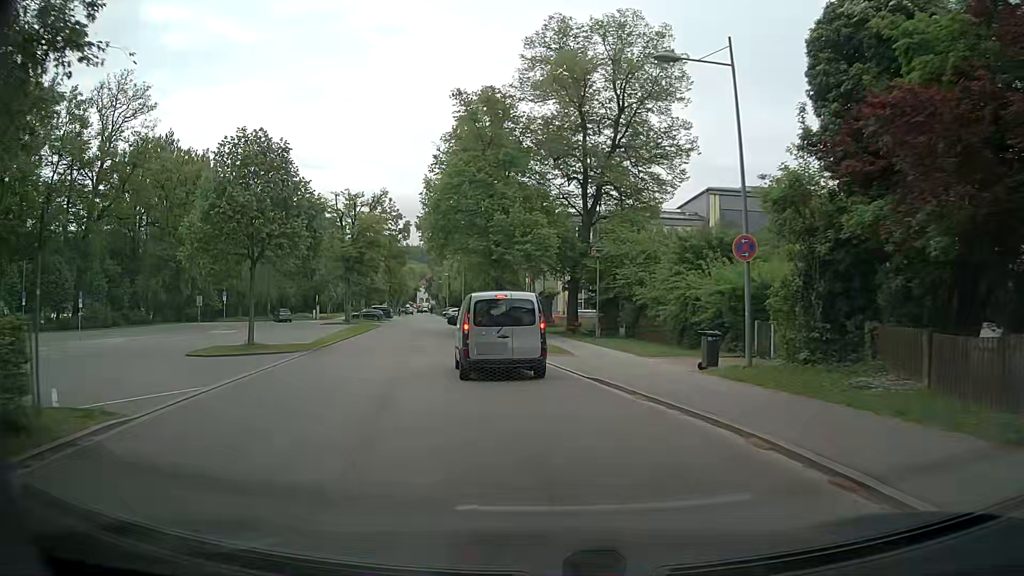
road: residential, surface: asphalt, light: Day
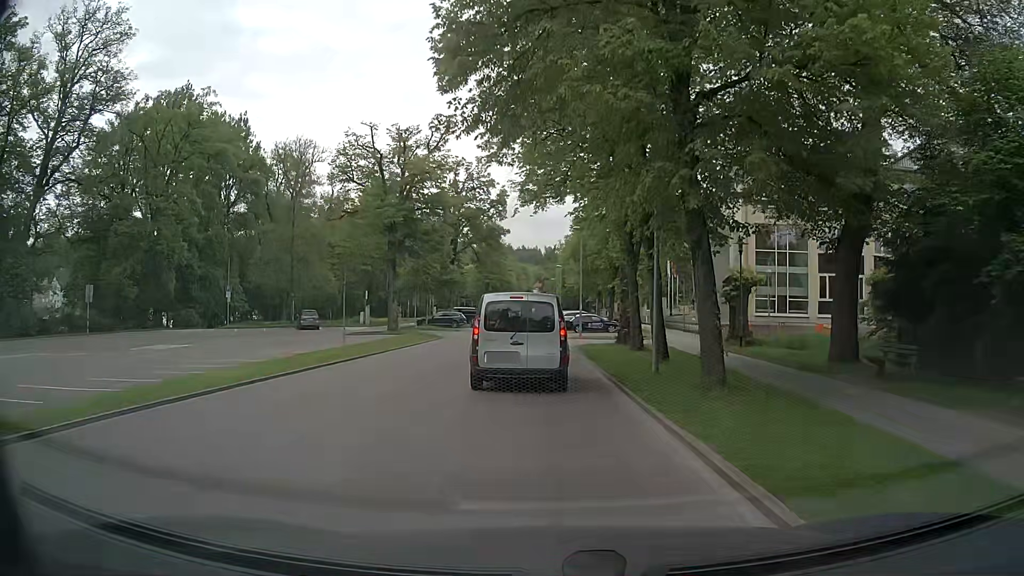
(-4.6, +27.7) m; -13°
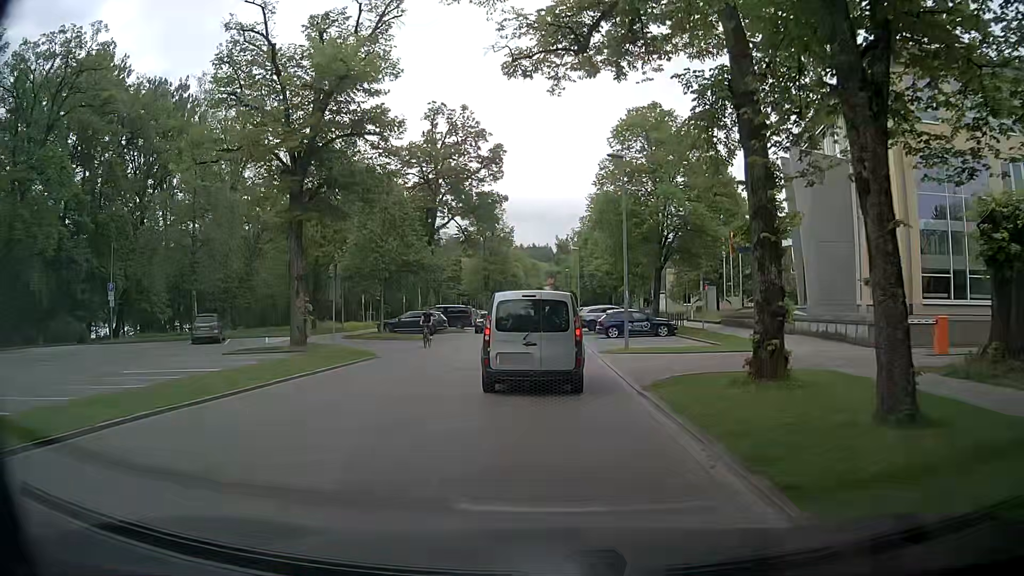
(-0.3, +19.4) m; -1°
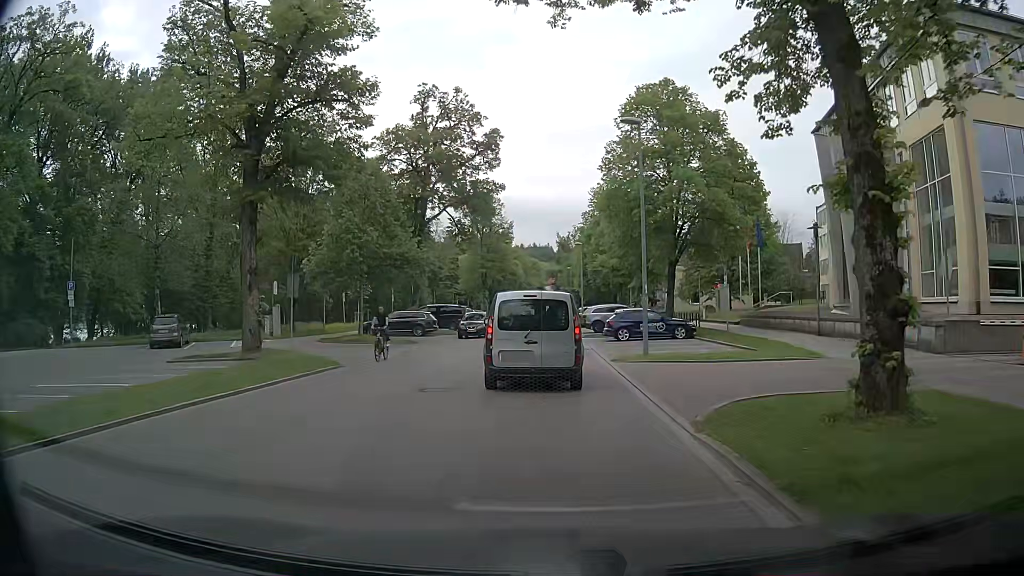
(0.0, +4.5) m; -1°
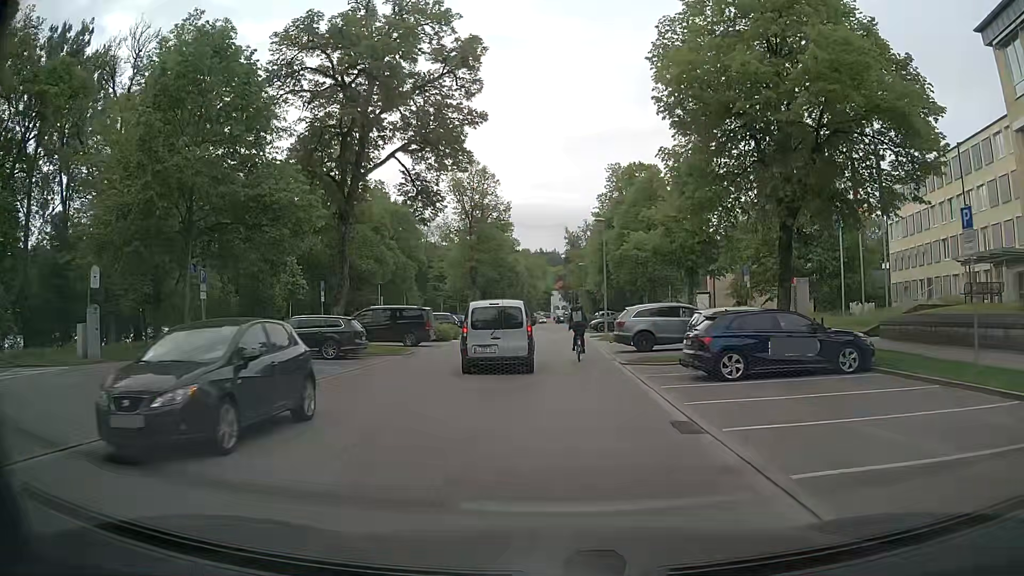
(+0.3, +17.8) m; +1°
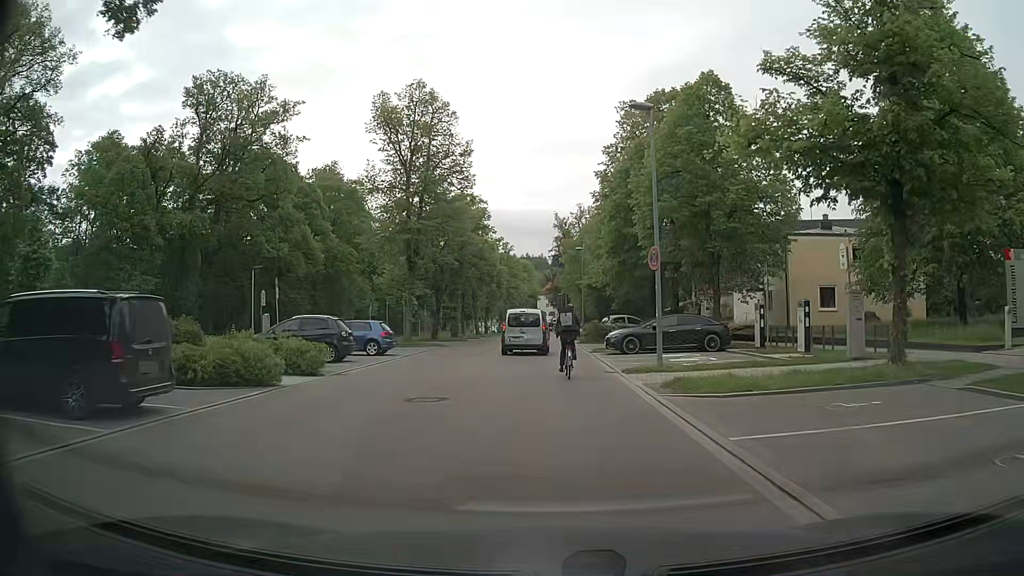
(+0.2, +23.6) m; 0°
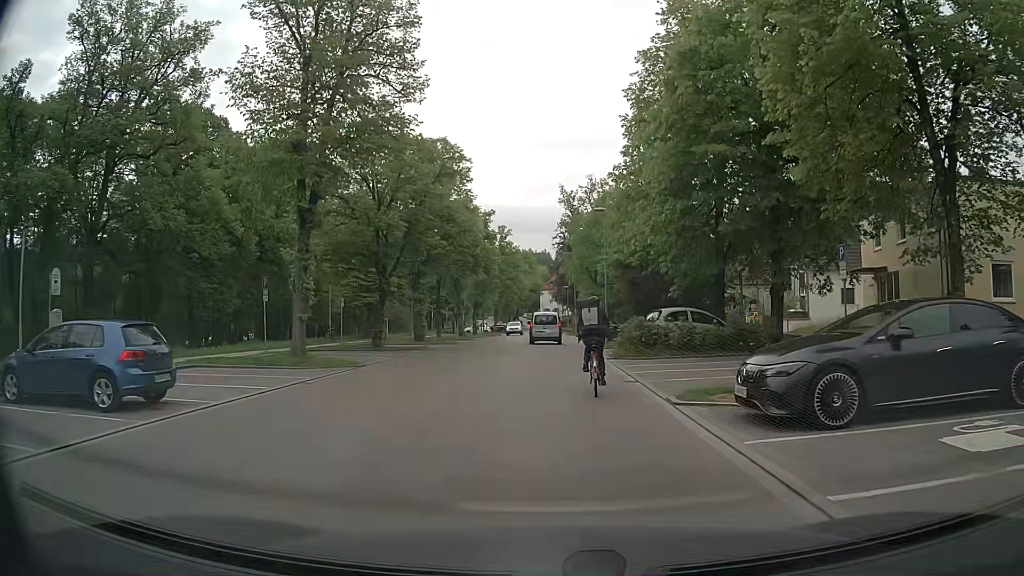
(0.0, +18.1) m; 0°
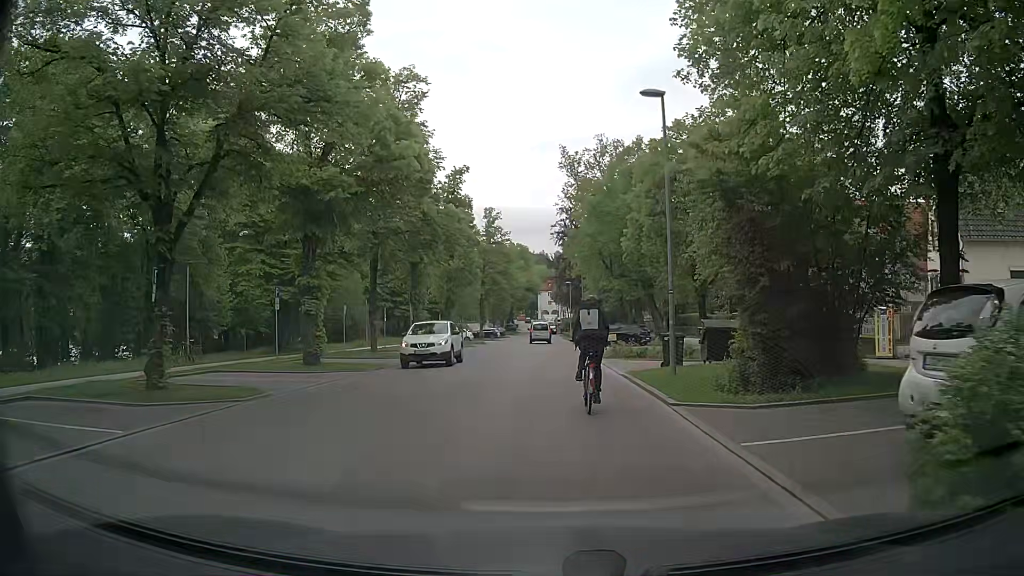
(0.0, +19.4) m; 0°
(0, +10) (-1, +20) (-2, +30) (-2, +40) (-2, +50) (-2, +60) (-2, +70) (-3, +80) (-3, +90) (-3, +100) m
